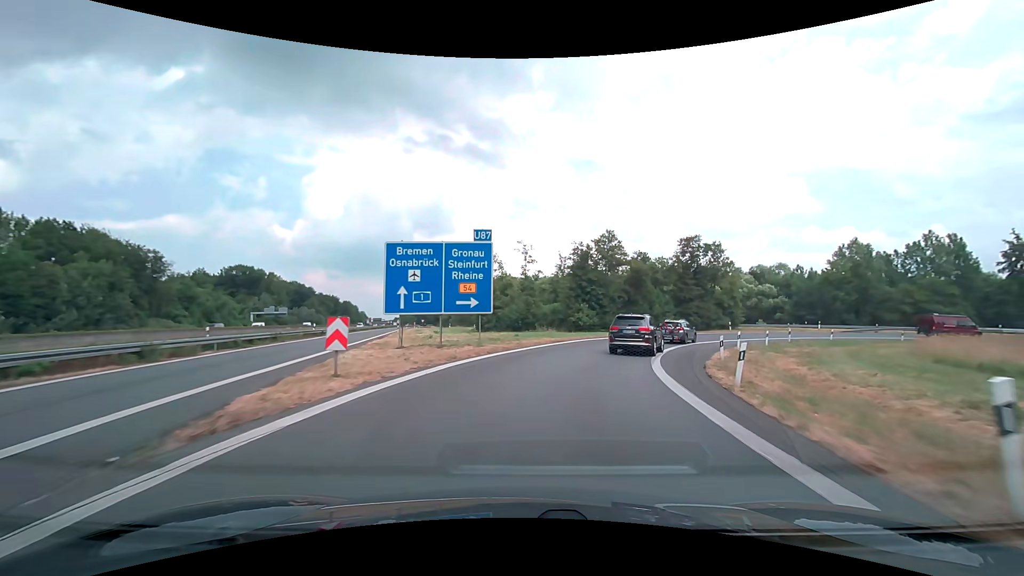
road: motorway_link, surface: asphalt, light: Day
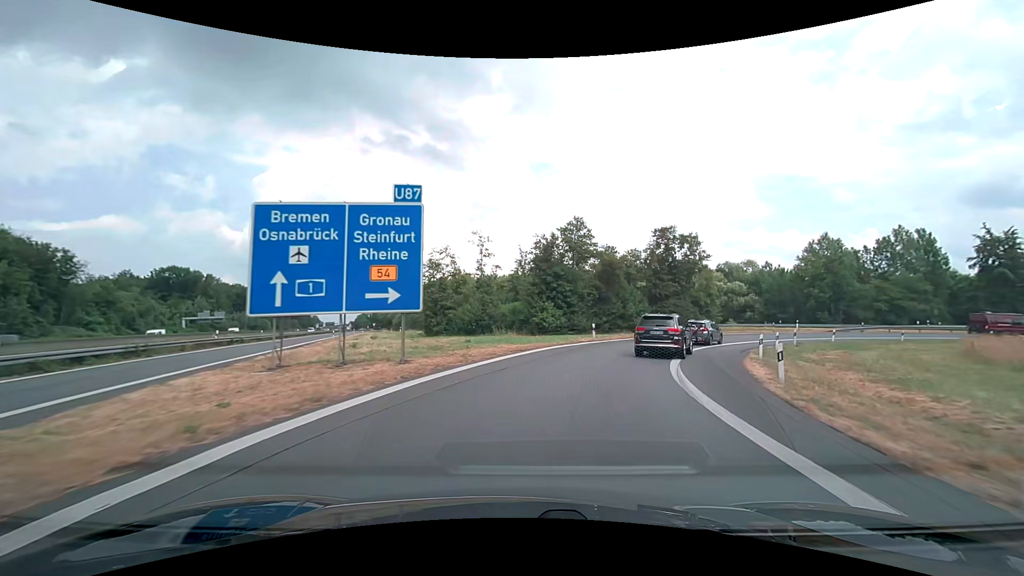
(+0.3, +8.3) m; +5°
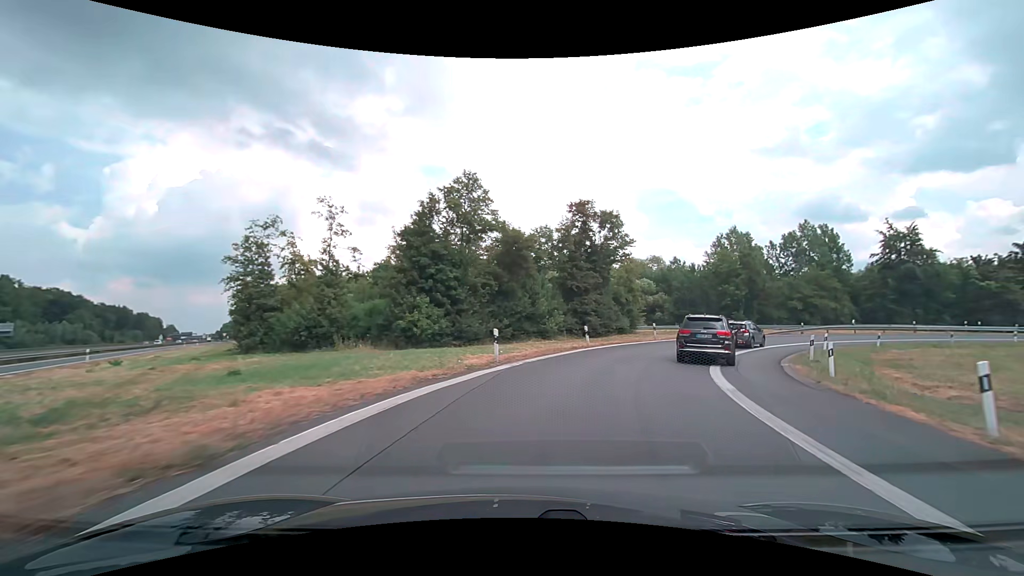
(+1.5, +15.9) m; +12°
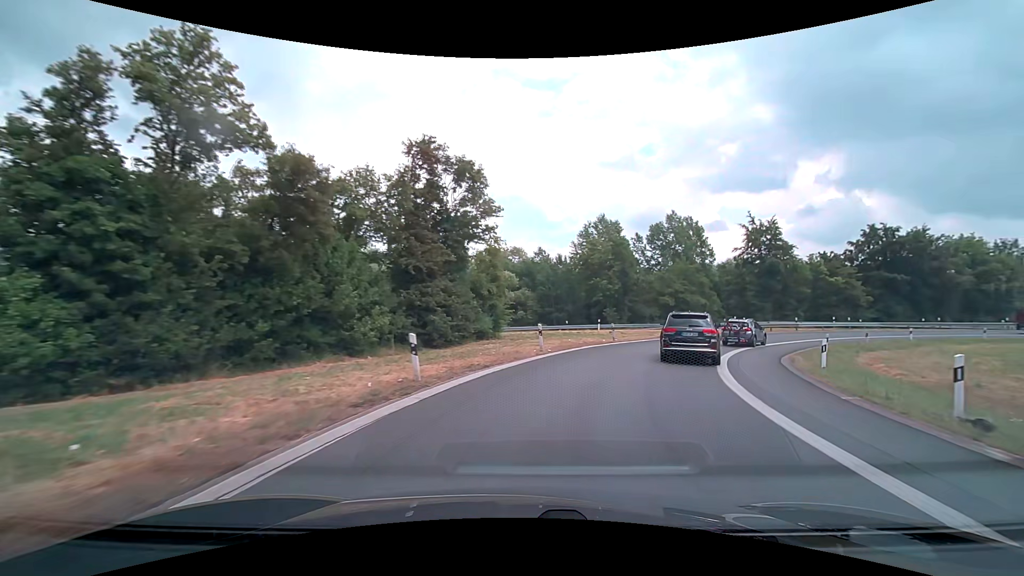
(+2.1, +15.0) m; +16°
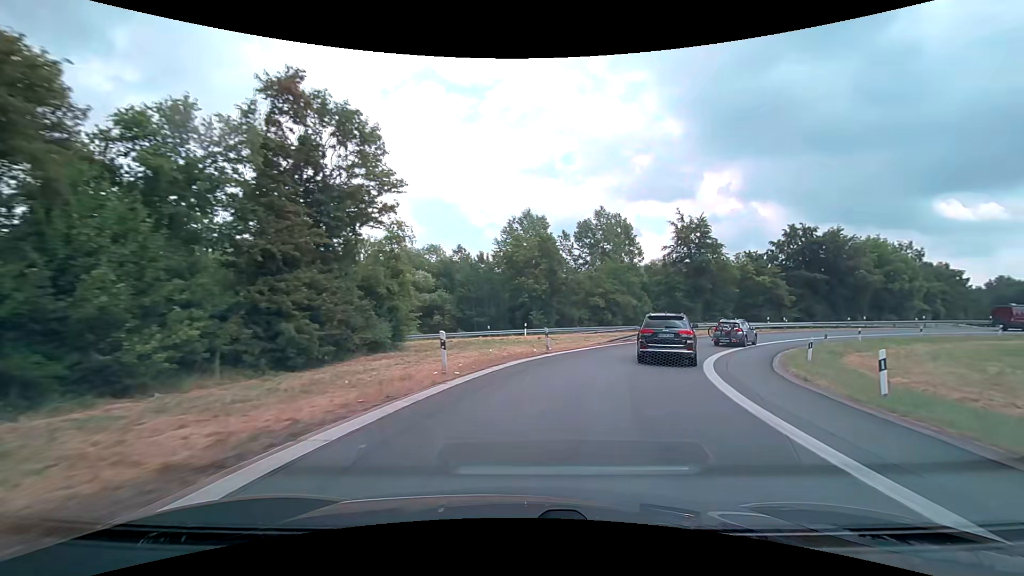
(+0.6, +7.3) m; +9°
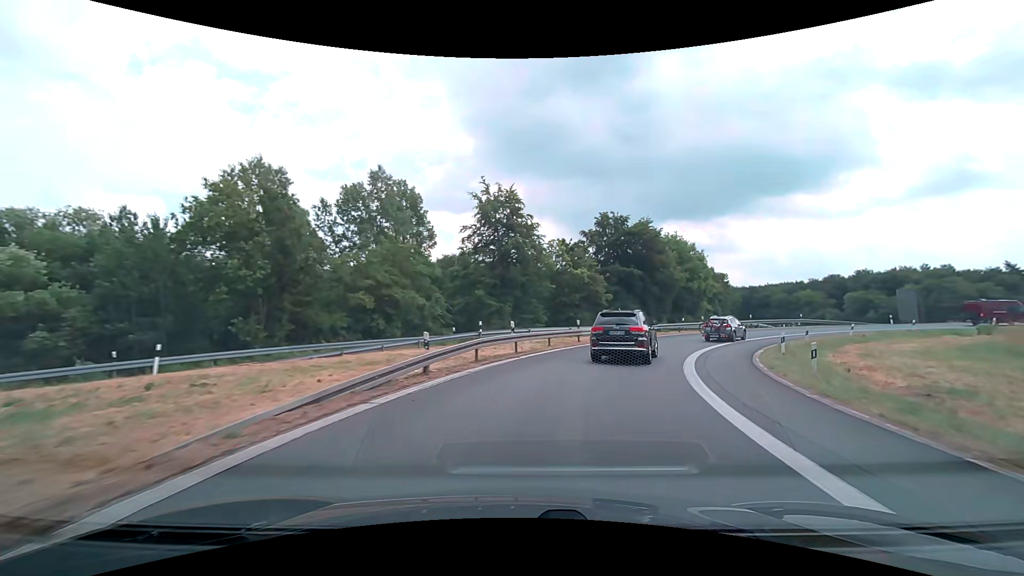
(+4.4, +20.9) m; +24°
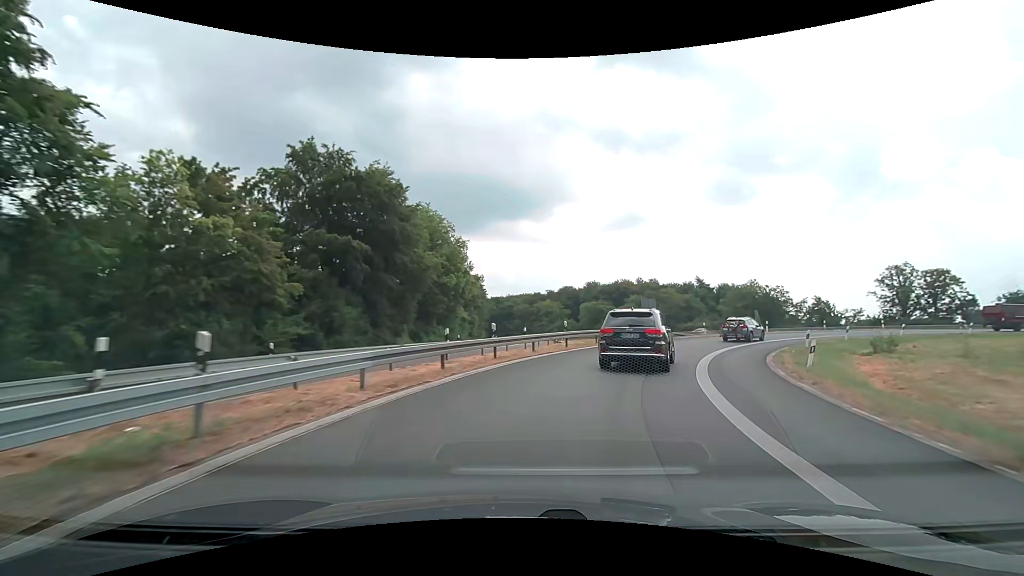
(+7.0, +27.9) m; +28°
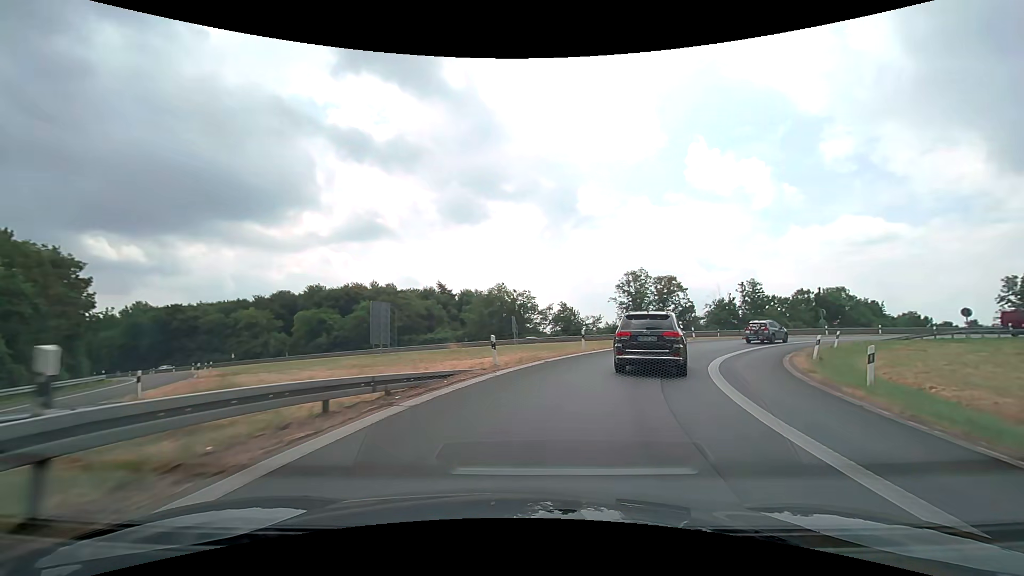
(+6.9, +27.1) m; +29°
(+1, +10) (+4, +20) (+8, +28) (+14, +36) (+22, +43) (+31, +48) (+40, +51) (+50, +53) (+60, +53) (+70, +52) m
